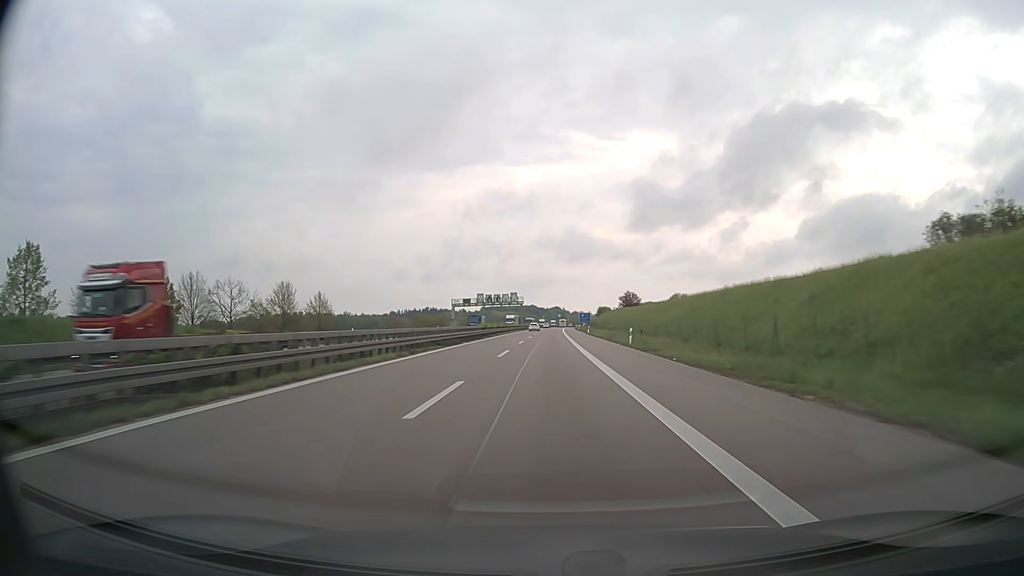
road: motorway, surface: asphalt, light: Day
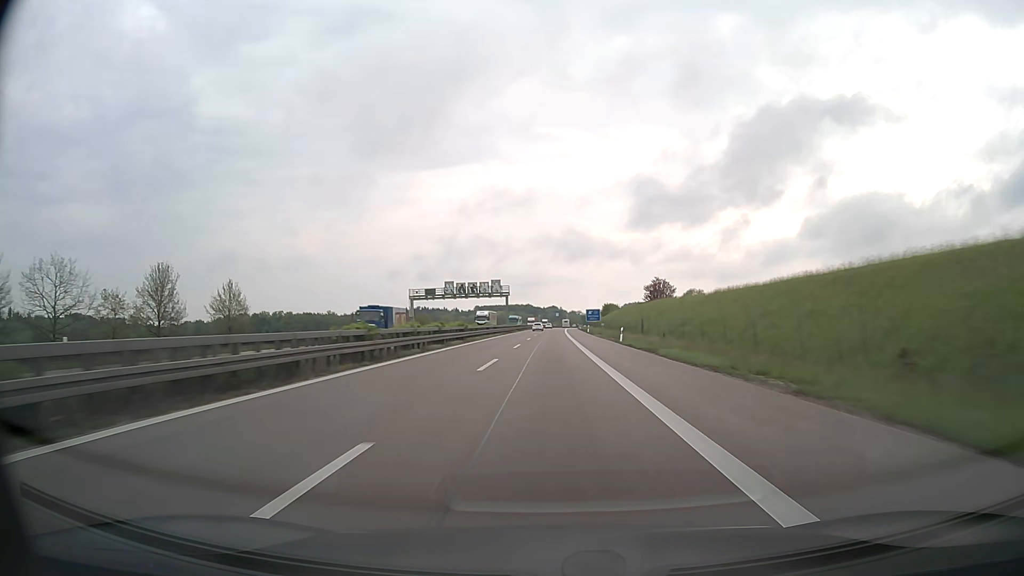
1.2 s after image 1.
(+0.1, +44.3) m; 0°
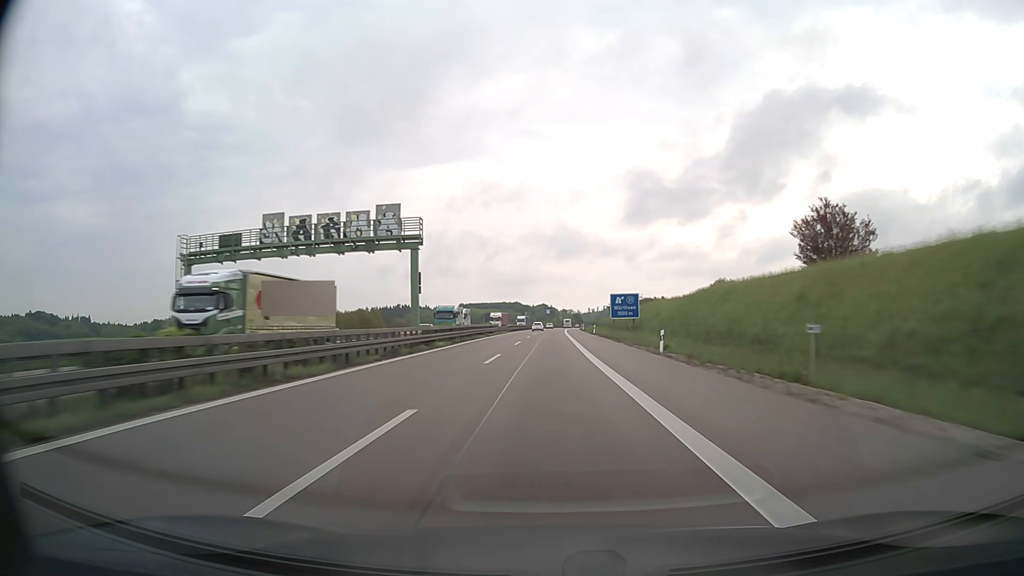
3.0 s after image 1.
(+0.5, +69.1) m; +1°
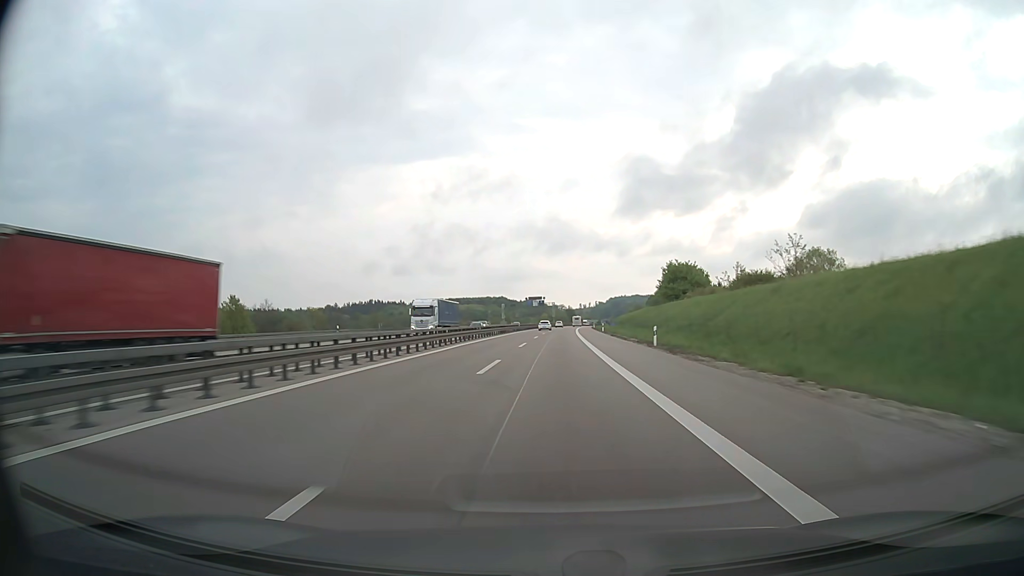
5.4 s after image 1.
(+0.7, +94.9) m; +1°
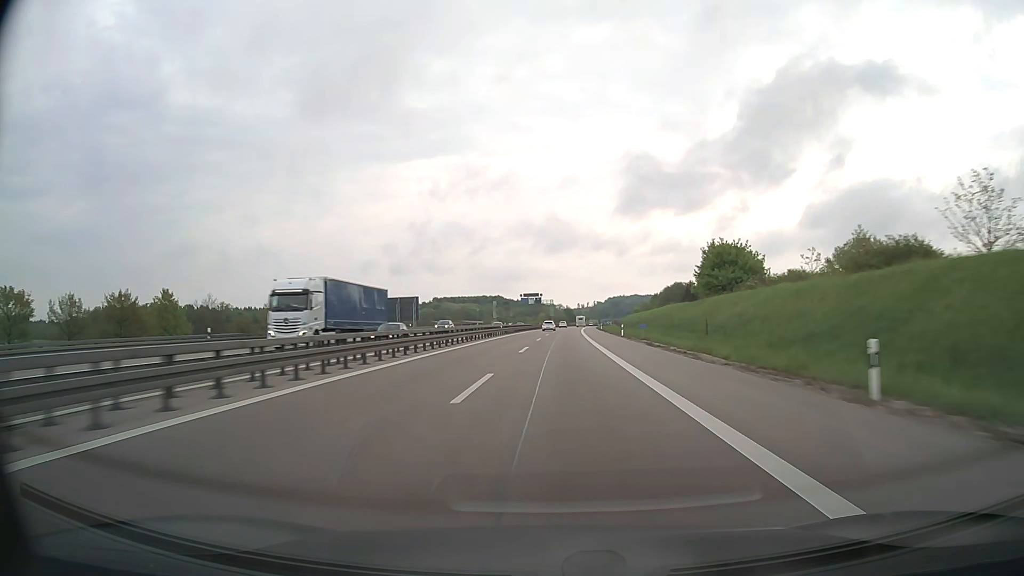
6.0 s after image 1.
(0.0, +24.0) m; 0°
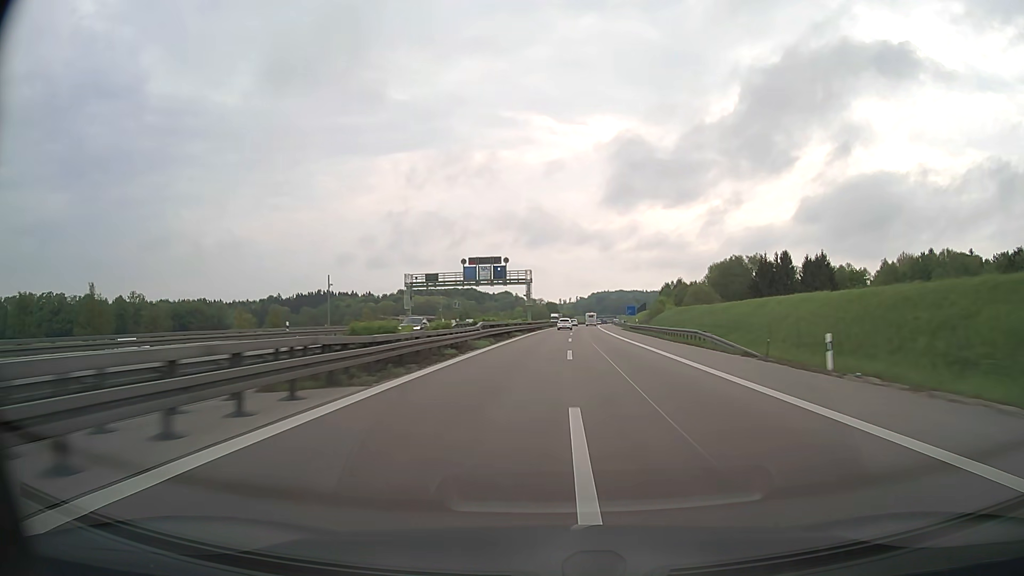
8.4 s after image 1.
(+1.0, +96.6) m; +1°
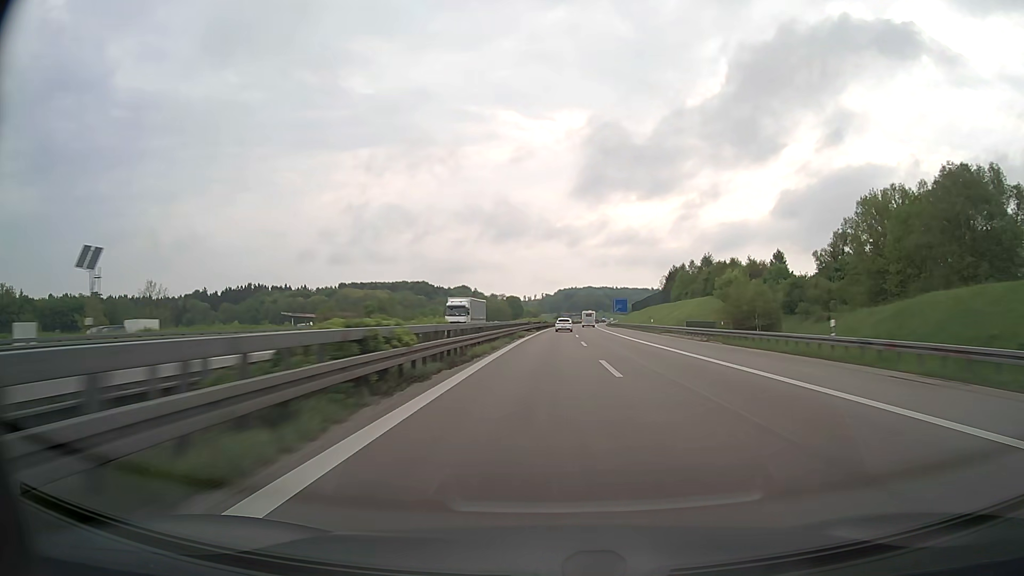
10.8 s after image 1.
(+2.7, +96.3) m; +3°
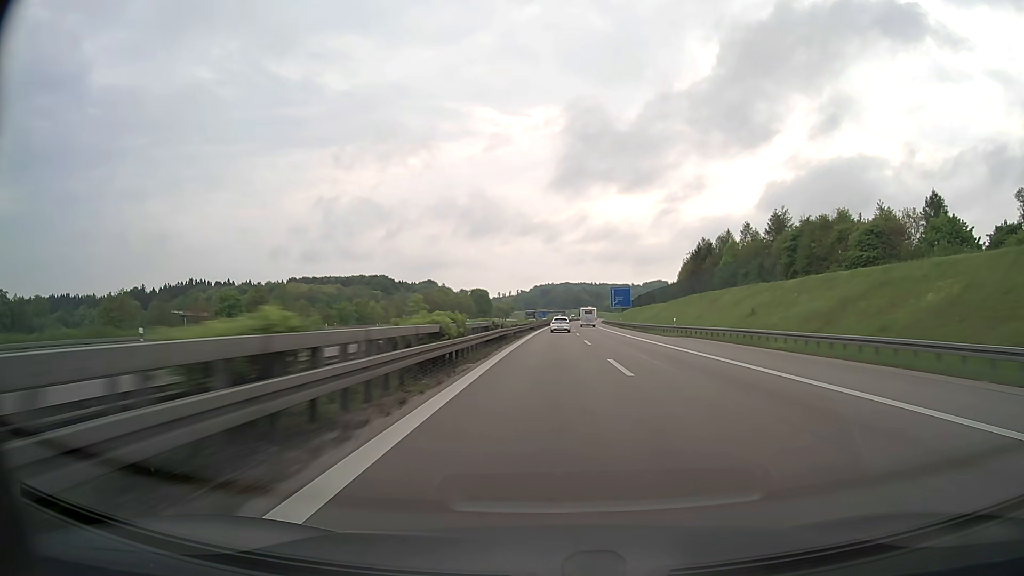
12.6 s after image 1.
(+1.2, +71.5) m; +2°
(0, +10) (0, +20) (0, +30) (0, +40) (+1, +50) (+1, +60) (+1, +70) (+2, +80) (+2, +90) (+2, +100) m
